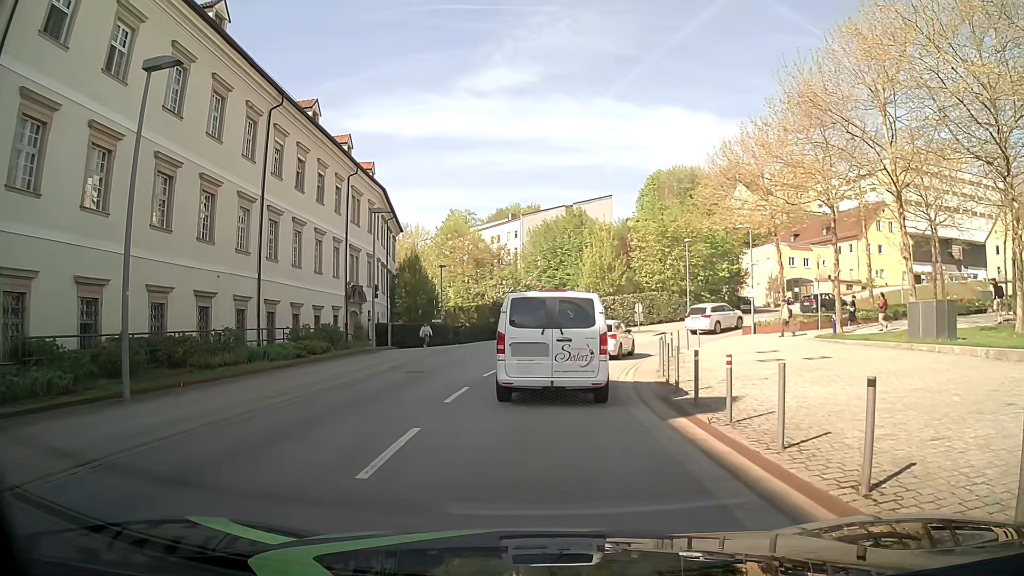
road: tertiary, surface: asphalt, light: Day
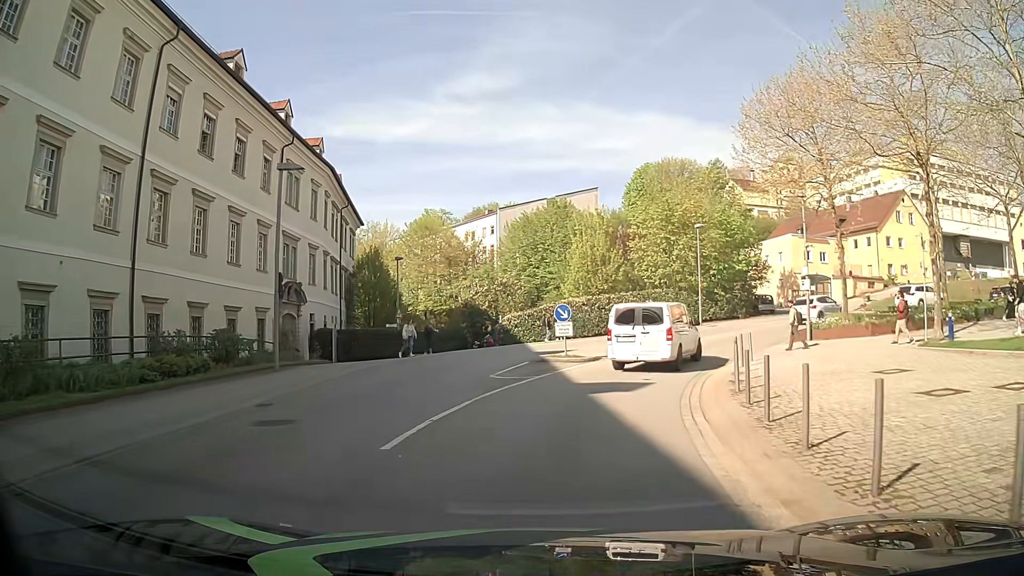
(-0.1, +10.6) m; 0°
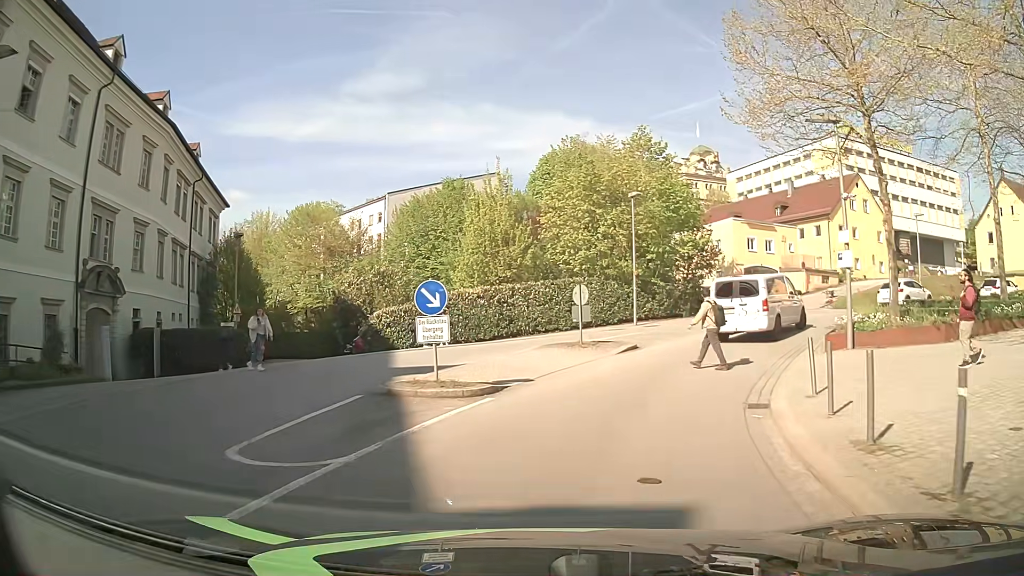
(+0.8, +11.1) m; +10°
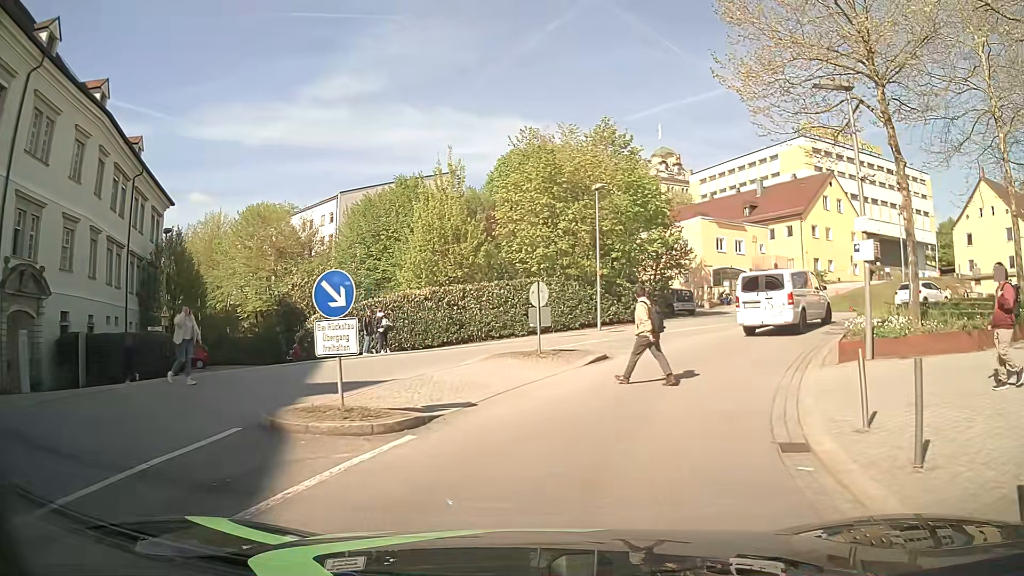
(+0.1, +3.1) m; +2°
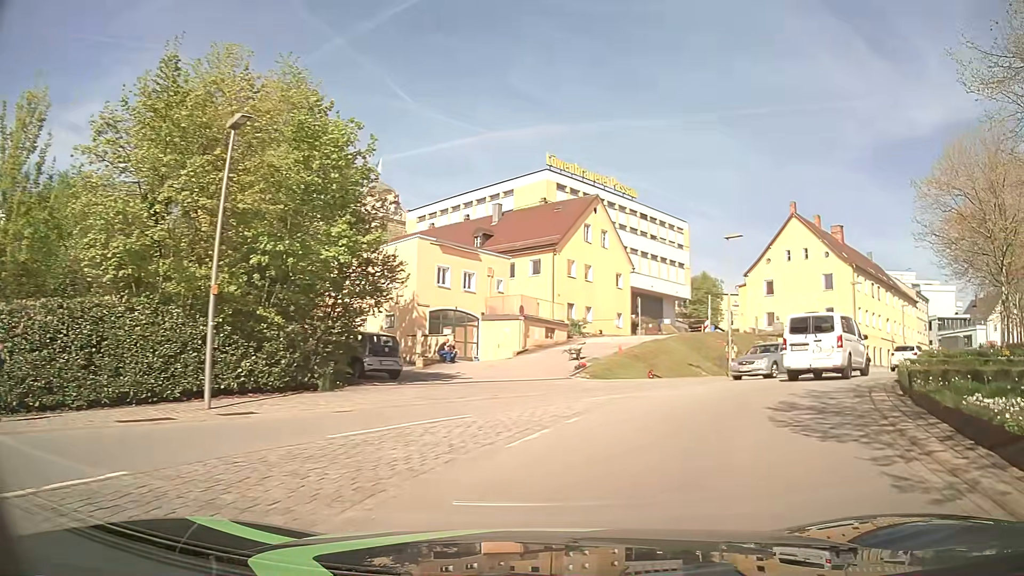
(+3.1, +15.8) m; +24°
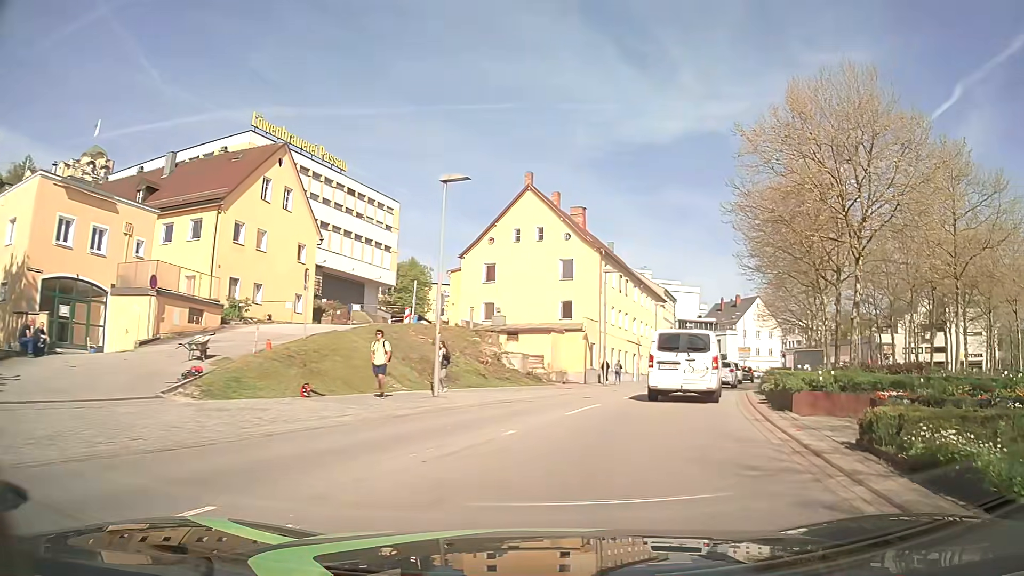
(+2.6, +11.0) m; +26°
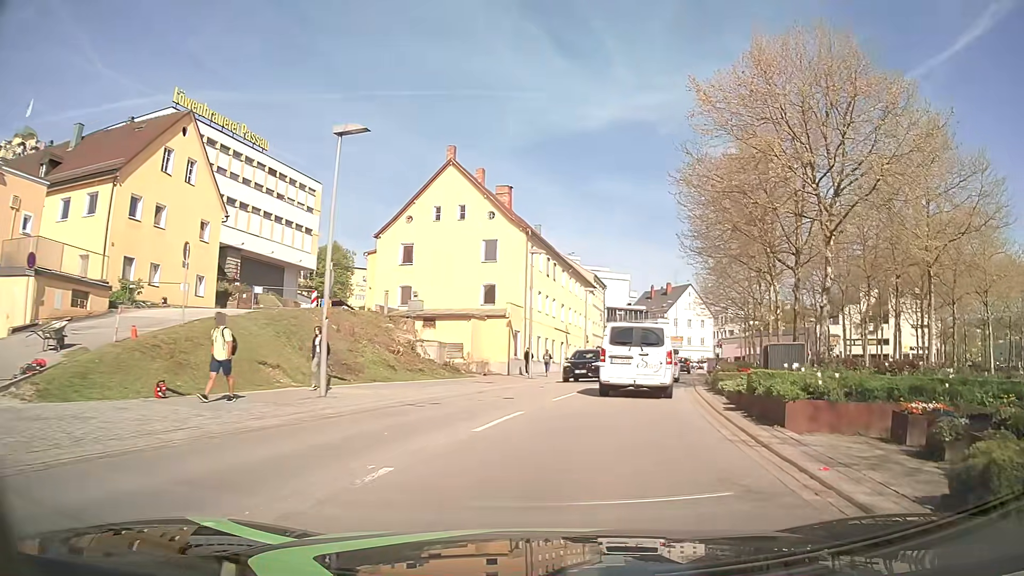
(+0.2, +3.7) m; +6°
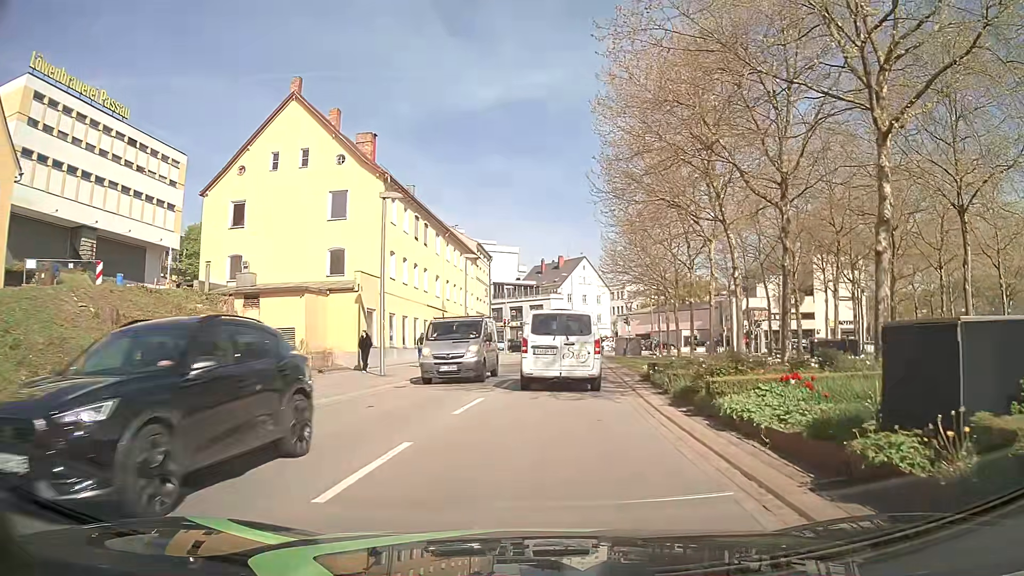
(+1.0, +10.3) m; +10°
